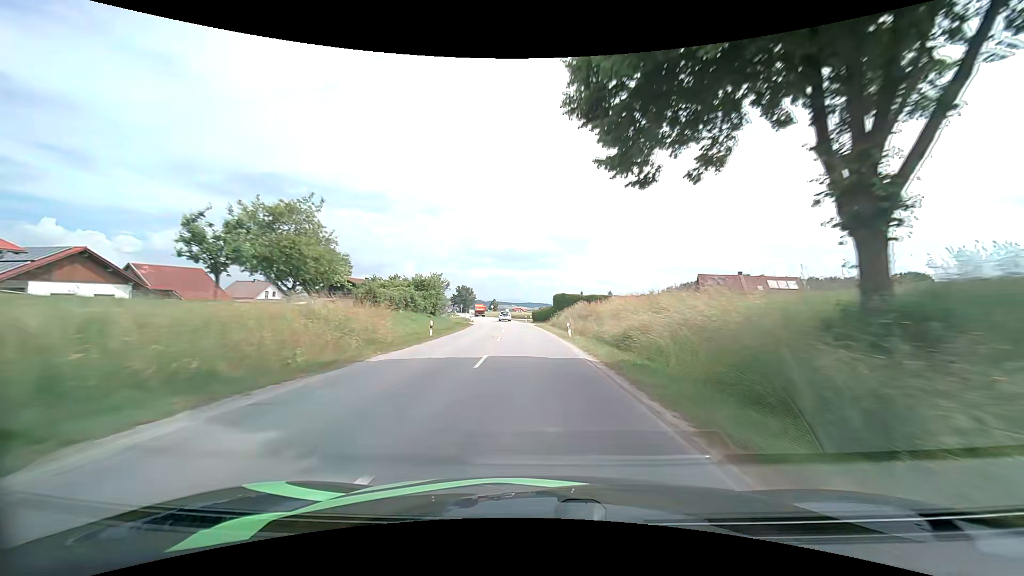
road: secondary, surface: asphalt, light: Day
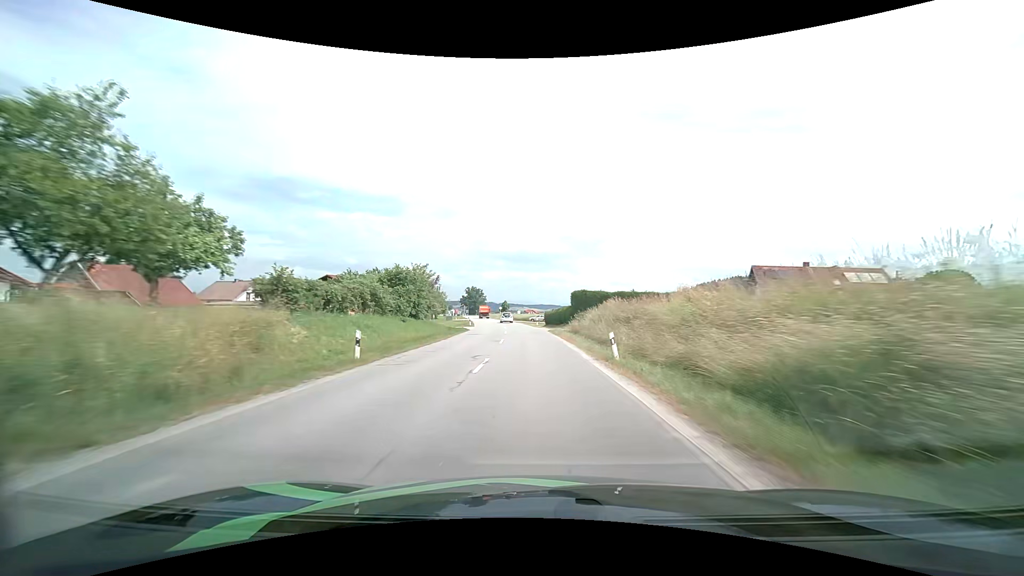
(-0.1, +12.7) m; -1°
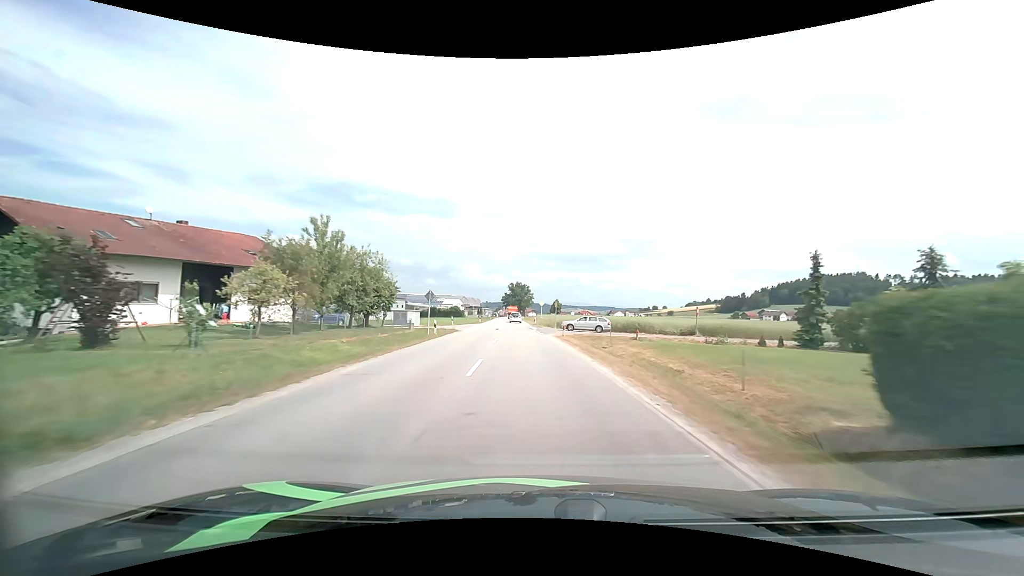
(-2.9, +60.7) m; -6°
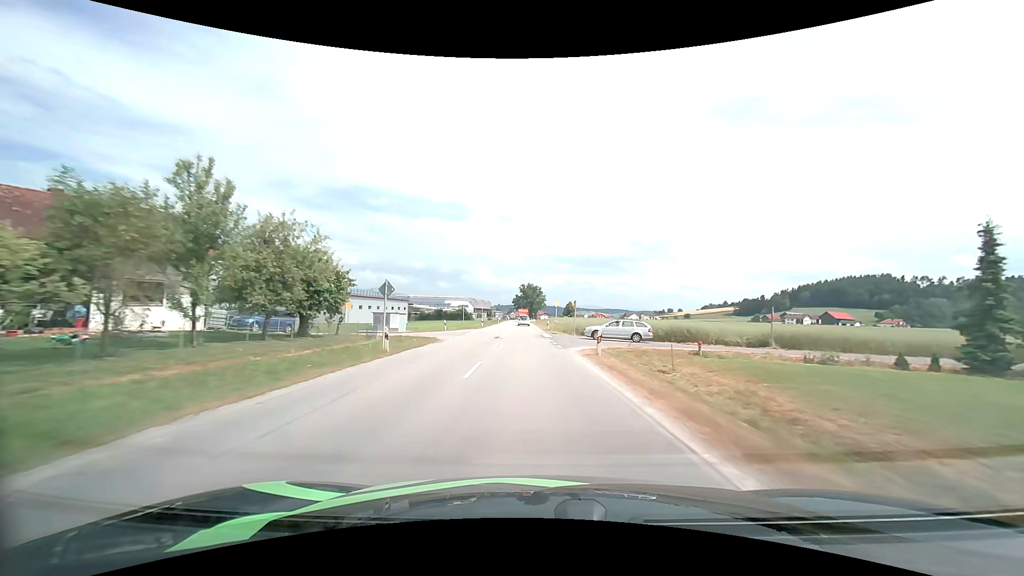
(-0.1, +12.0) m; -1°
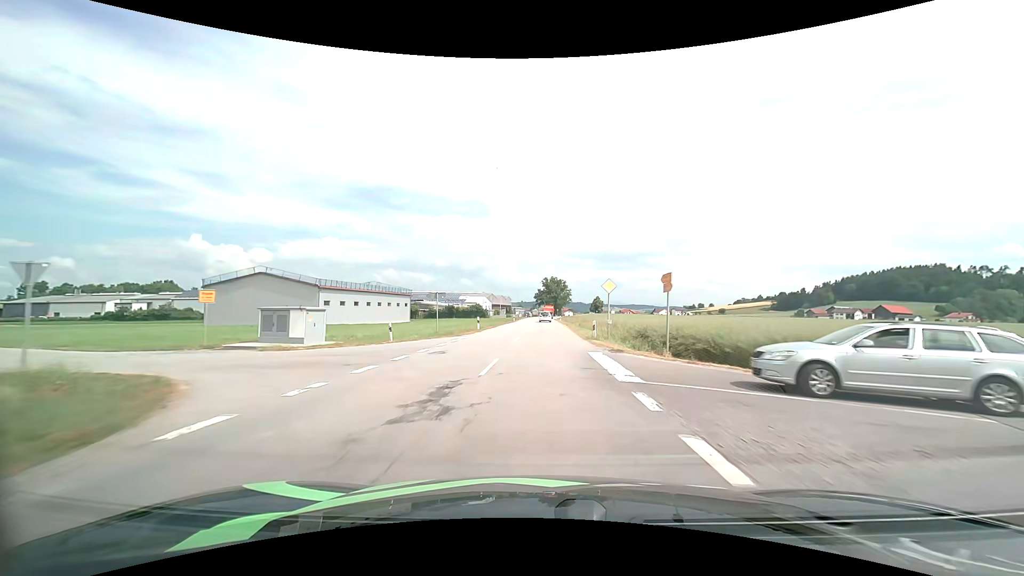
(-0.6, +24.3) m; -3°
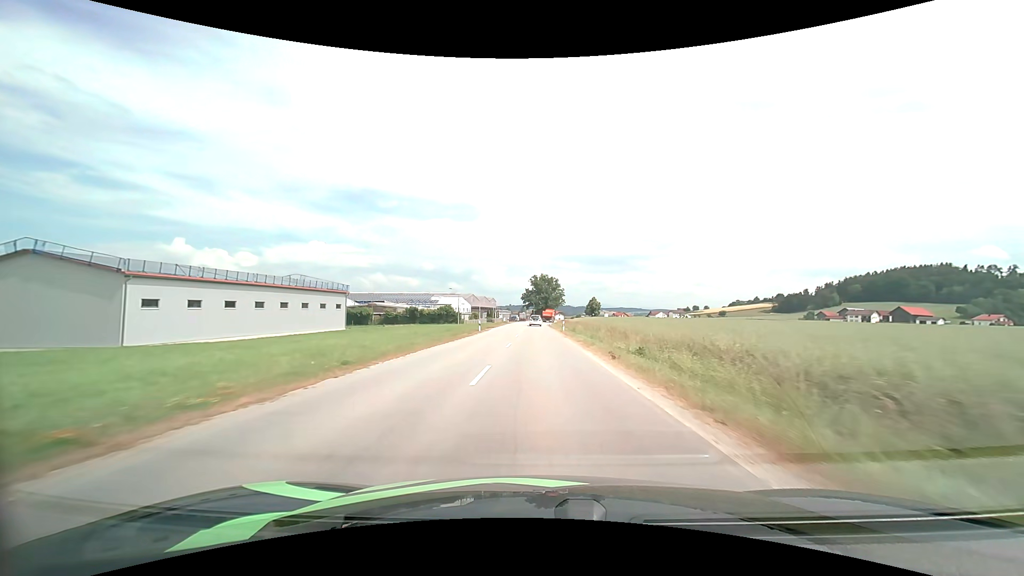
(+0.2, +36.9) m; +1°
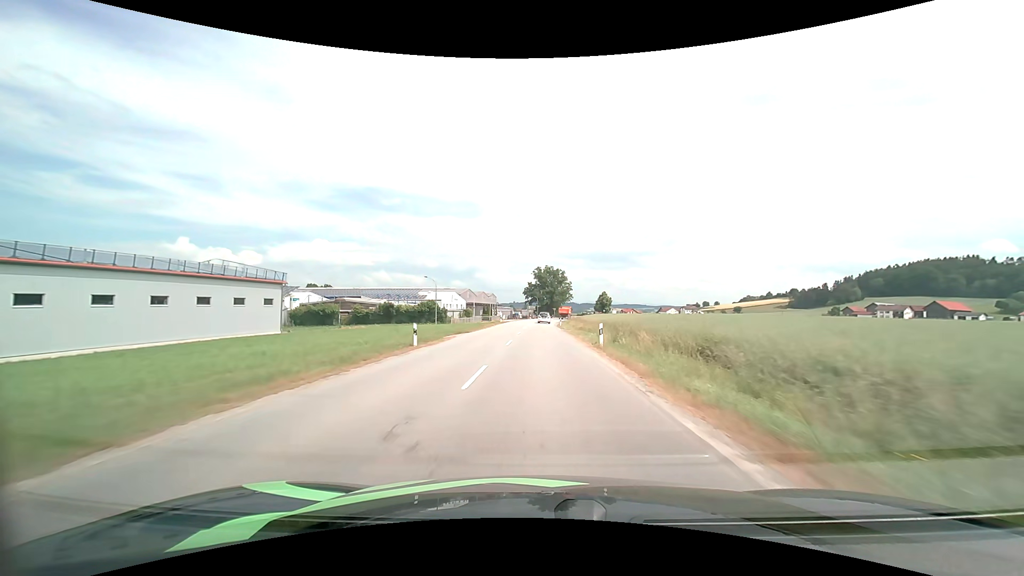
(0.0, +24.9) m; 0°
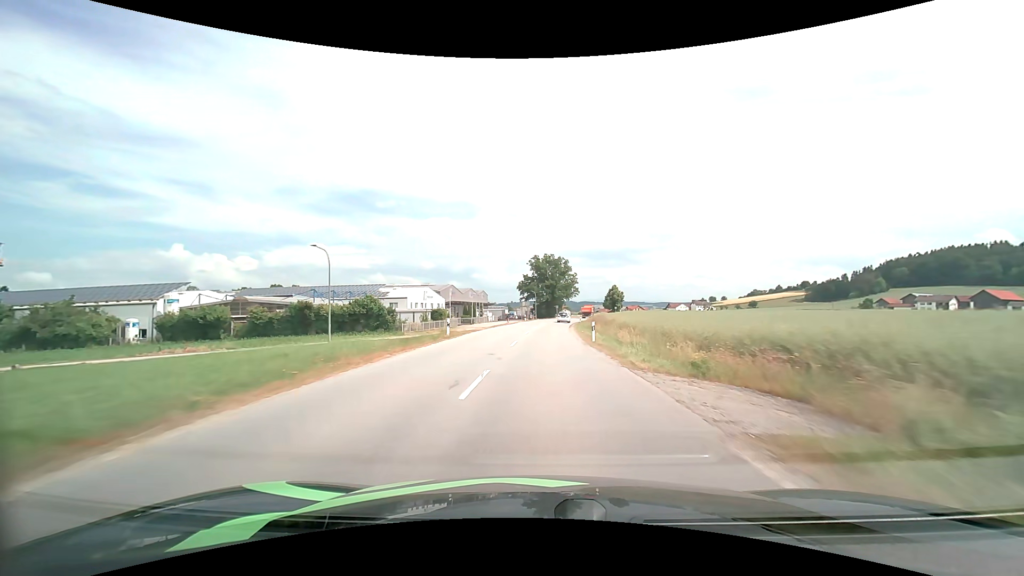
(-0.1, +37.2) m; 0°
(0, +10) (0, +20) (0, +30) (+1, +40) (+2, +50) (+2, +60) (+3, +70) (+4, +80) (+6, +90) (+7, +100) m
